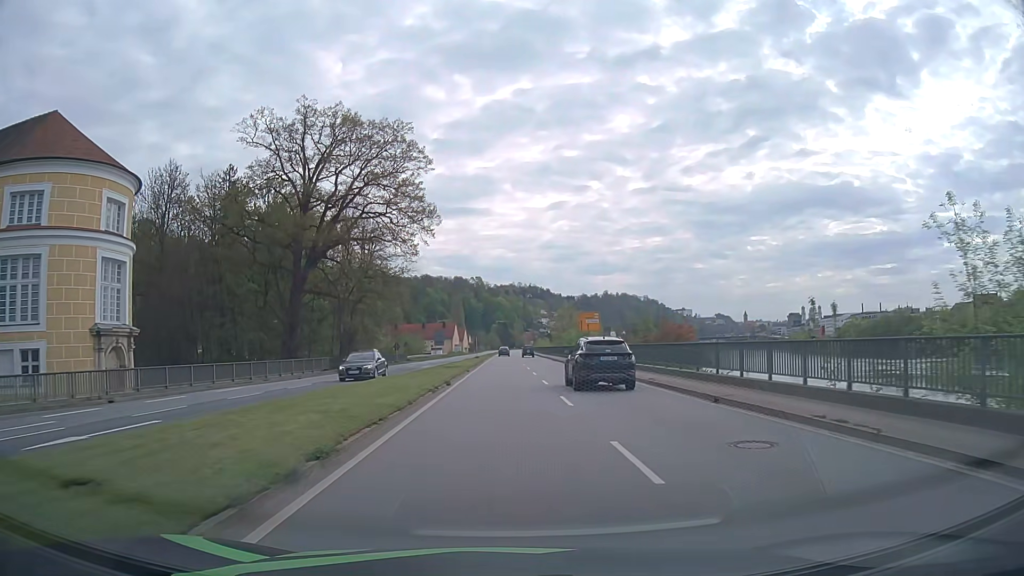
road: primary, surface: asphalt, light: Day
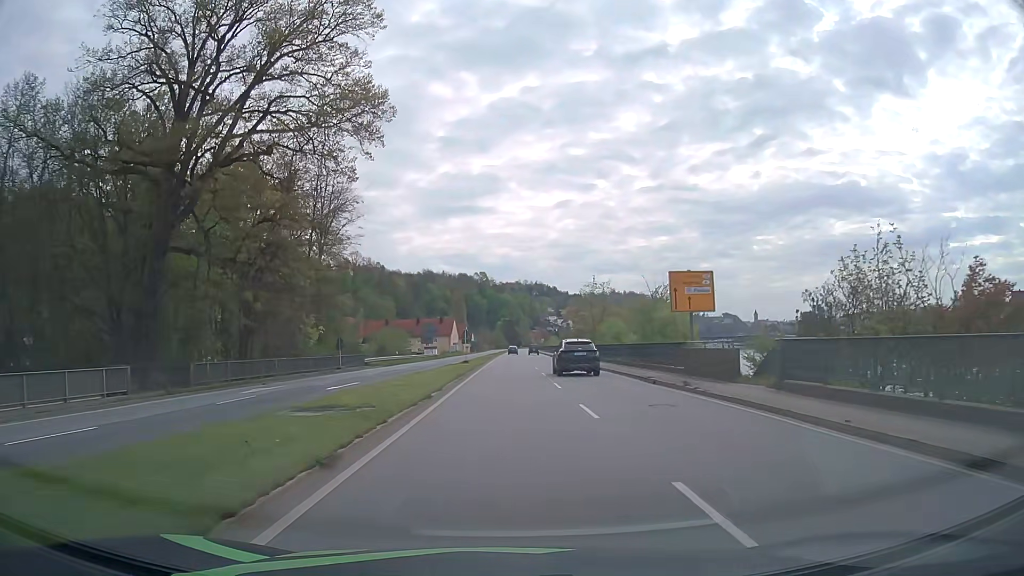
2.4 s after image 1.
(-0.2, +30.0) m; 0°
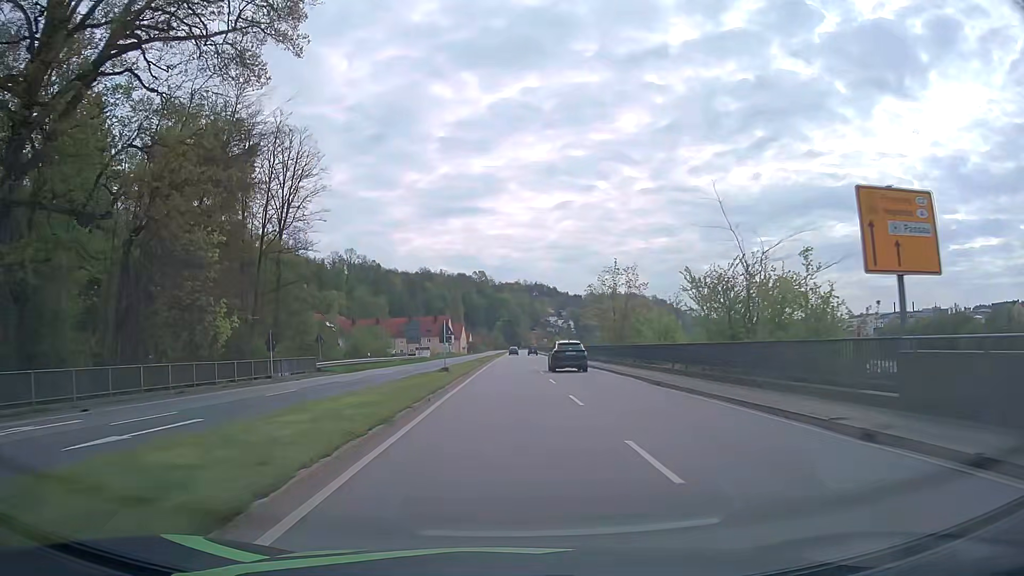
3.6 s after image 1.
(0.0, +15.1) m; 0°
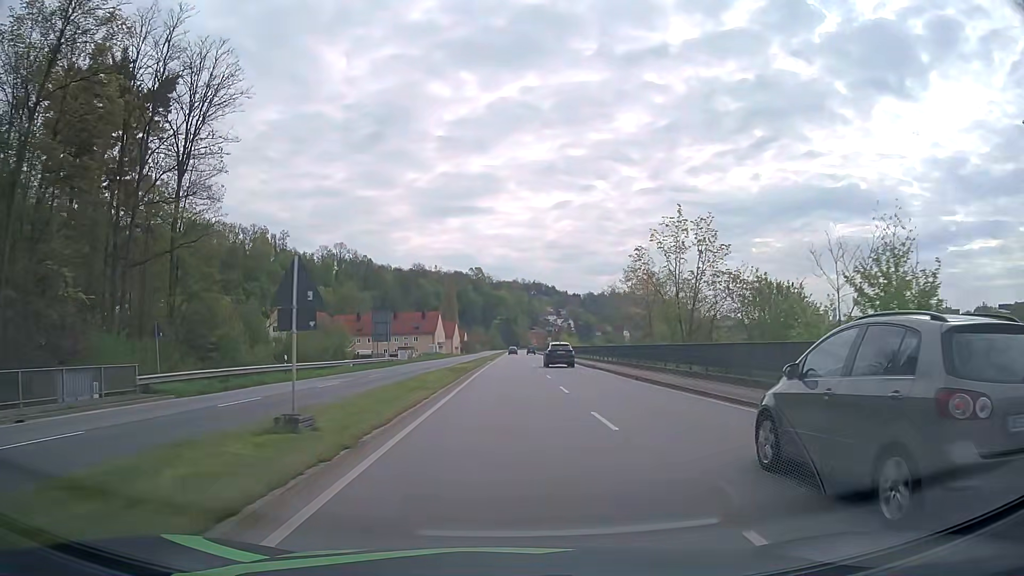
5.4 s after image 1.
(-0.1, +22.8) m; 0°
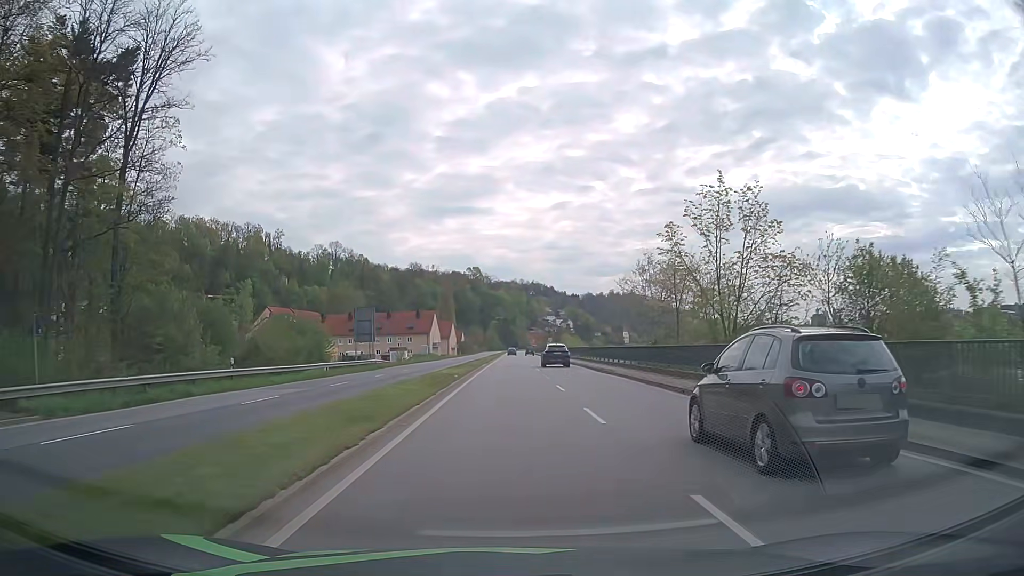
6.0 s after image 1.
(0.0, +7.6) m; 0°
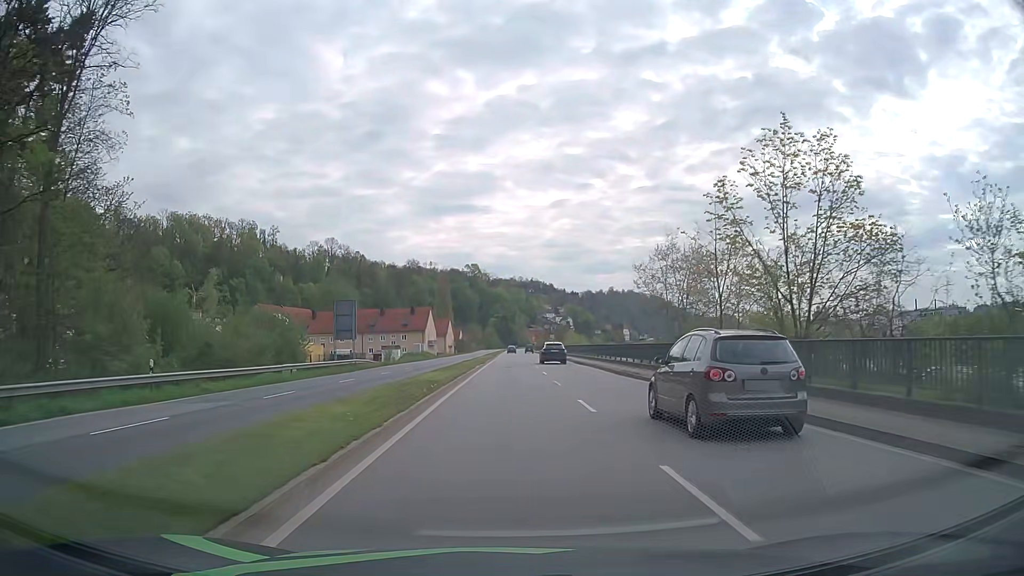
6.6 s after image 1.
(0.0, +7.6) m; 0°
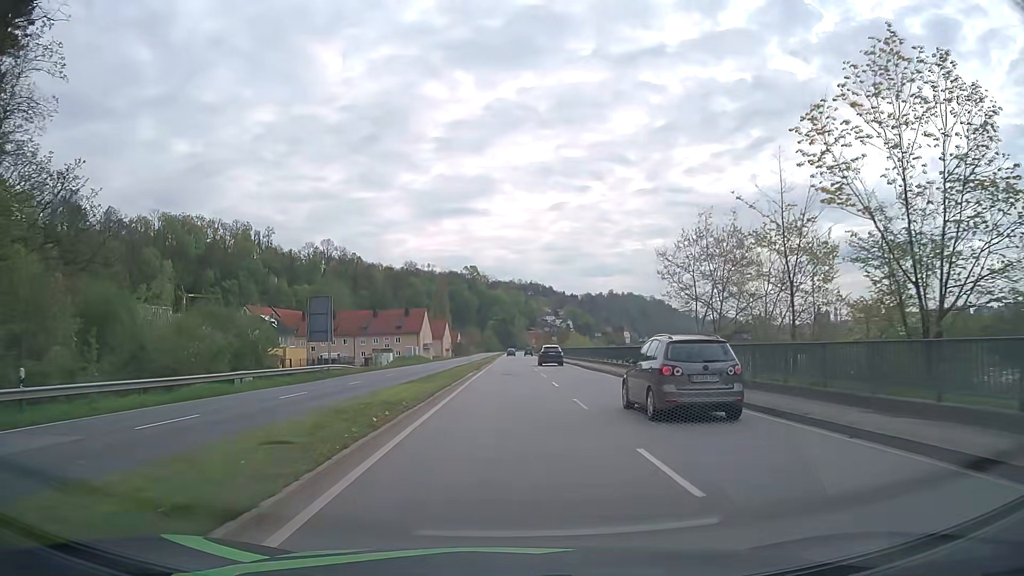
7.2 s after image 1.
(0.0, +7.6) m; 0°
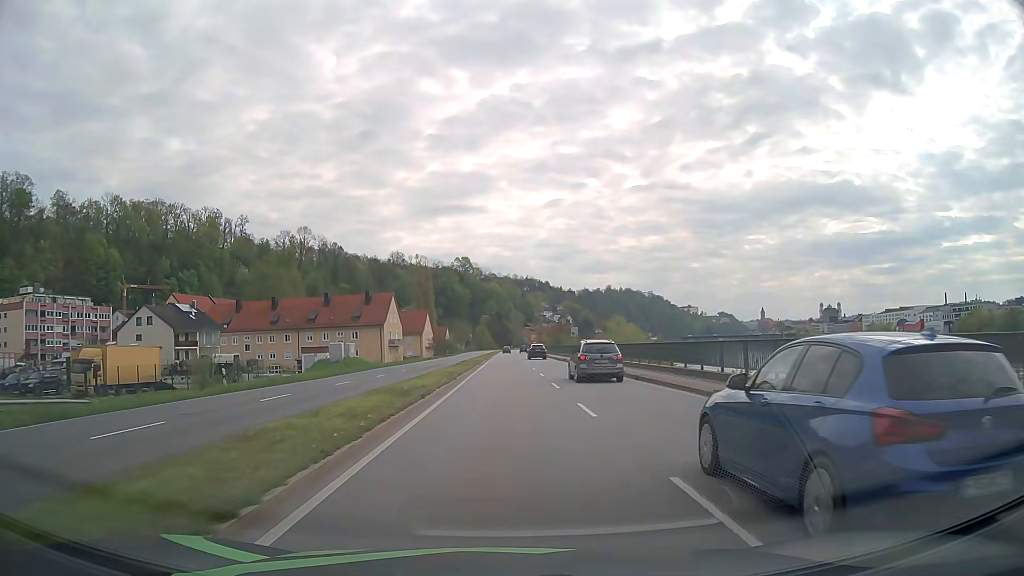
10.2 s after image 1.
(+0.1, +38.2) m; 0°
(0, +10) (0, +20) (0, +30) (0, +40) (0, +50) (0, +60) (0, +70) (0, +80) (0, +90) (0, +100) m
